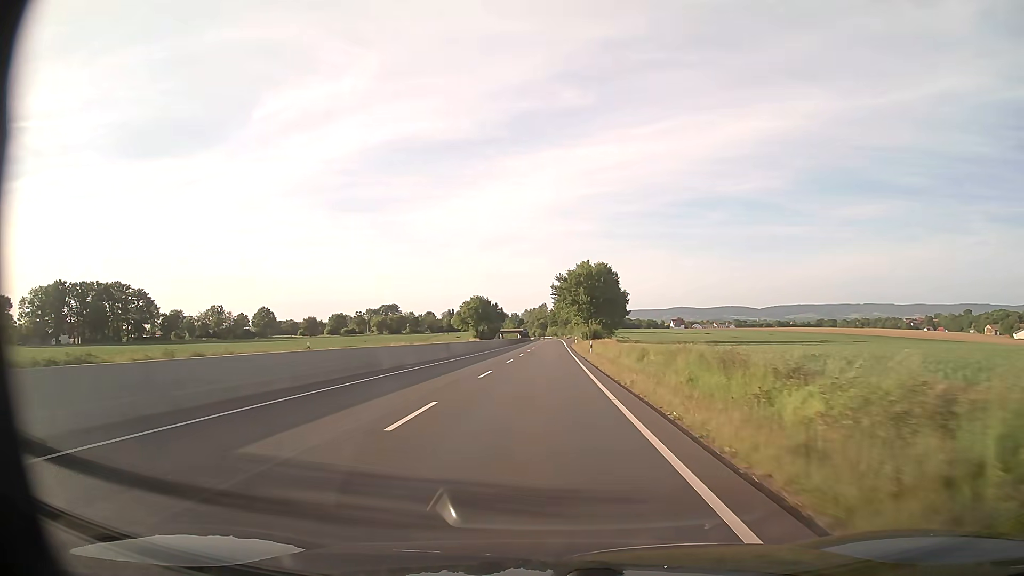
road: trunk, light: Day
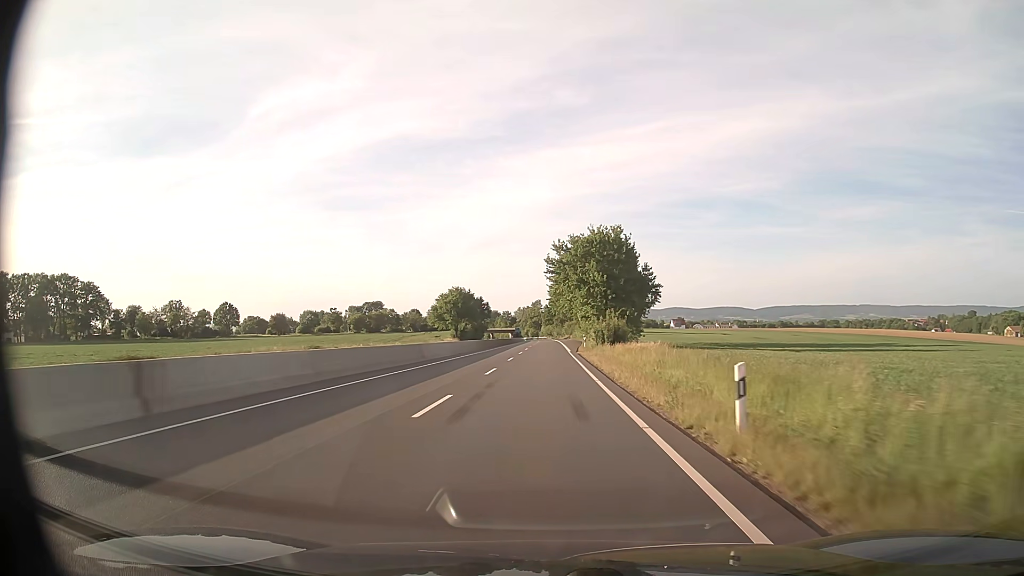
(+0.2, +34.9) m; 0°
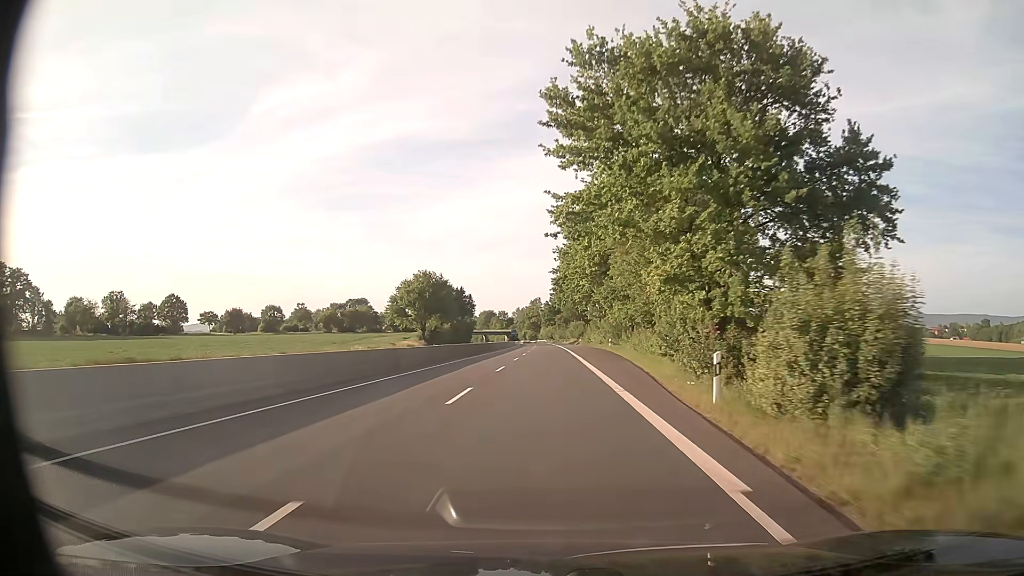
(0.0, +46.3) m; 0°
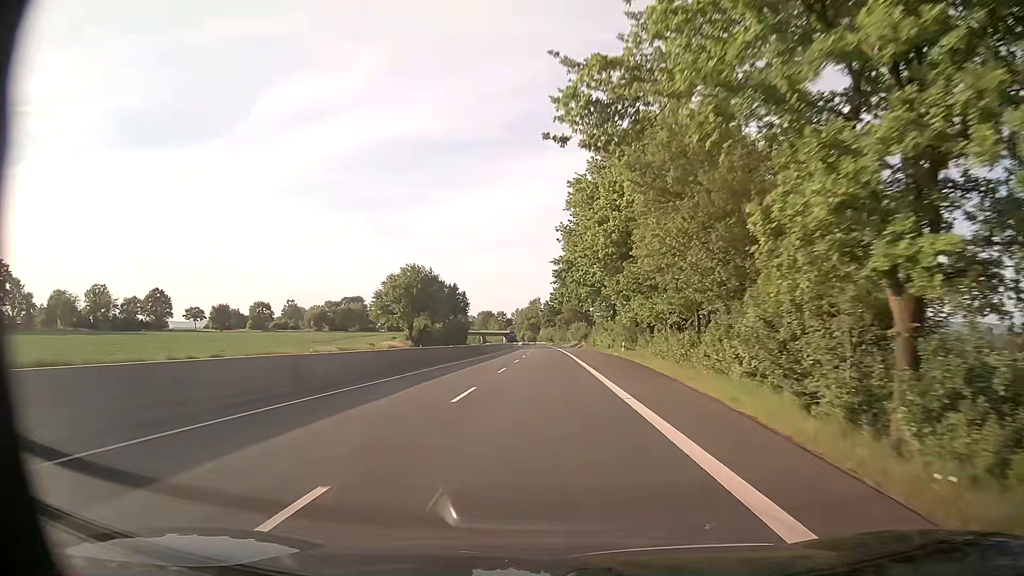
(0.0, +11.6) m; 0°
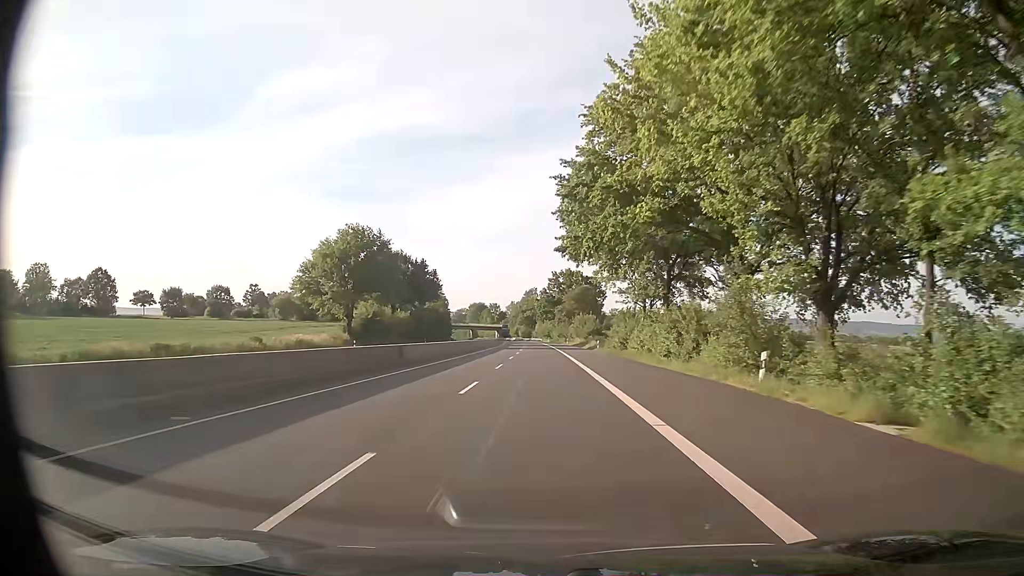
(+0.1, +34.8) m; +1°
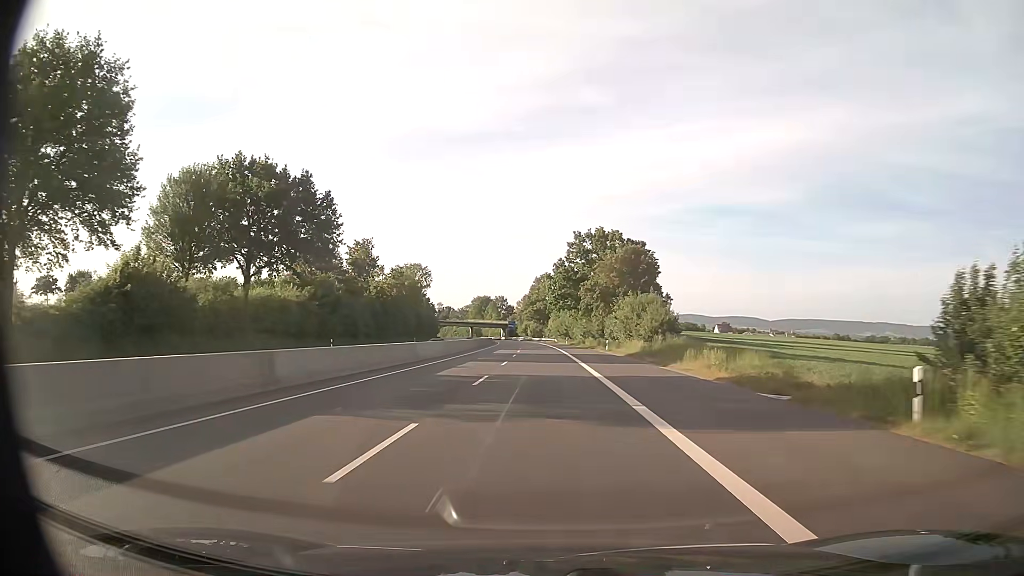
(-0.5, +58.4) m; -1°
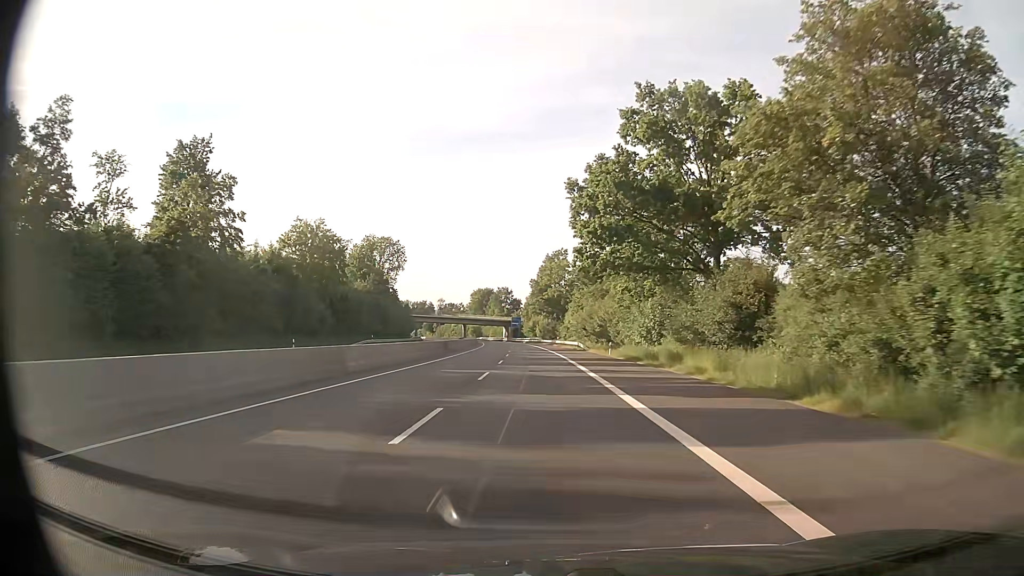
(-0.9, +58.8) m; -1°
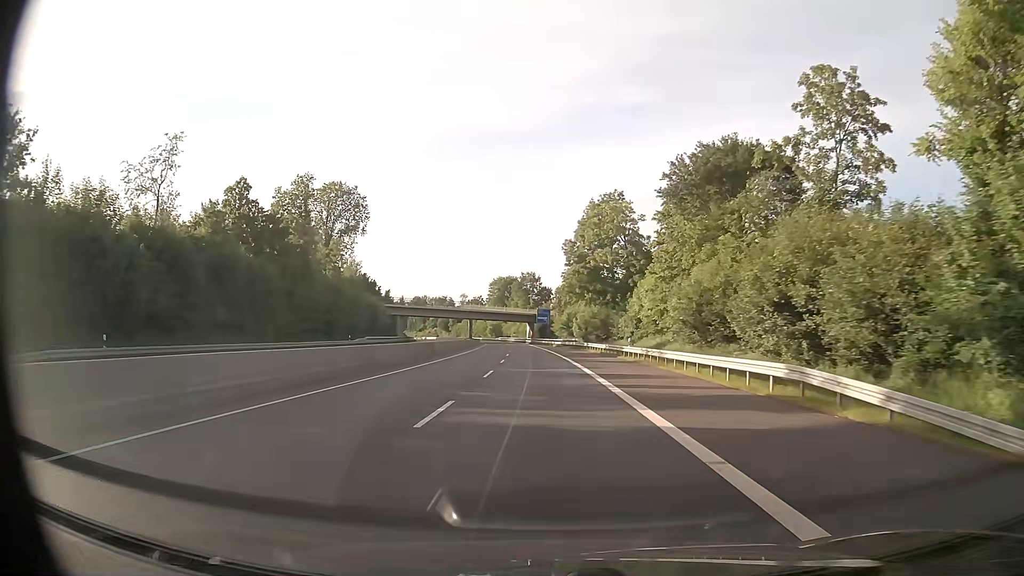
(-1.4, +59.5) m; -3°
(0, +10) (0, +20) (0, +30) (-1, +40) (-1, +50) (-1, +60) (-2, +70) (-2, +80) (-3, +90) (-4, +100) m
